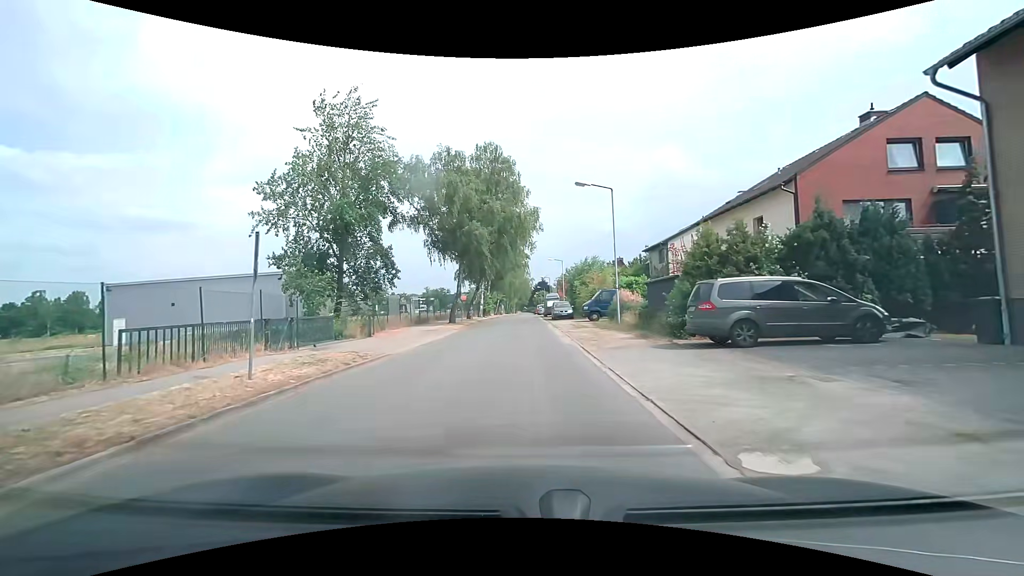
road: residential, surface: asphalt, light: Day
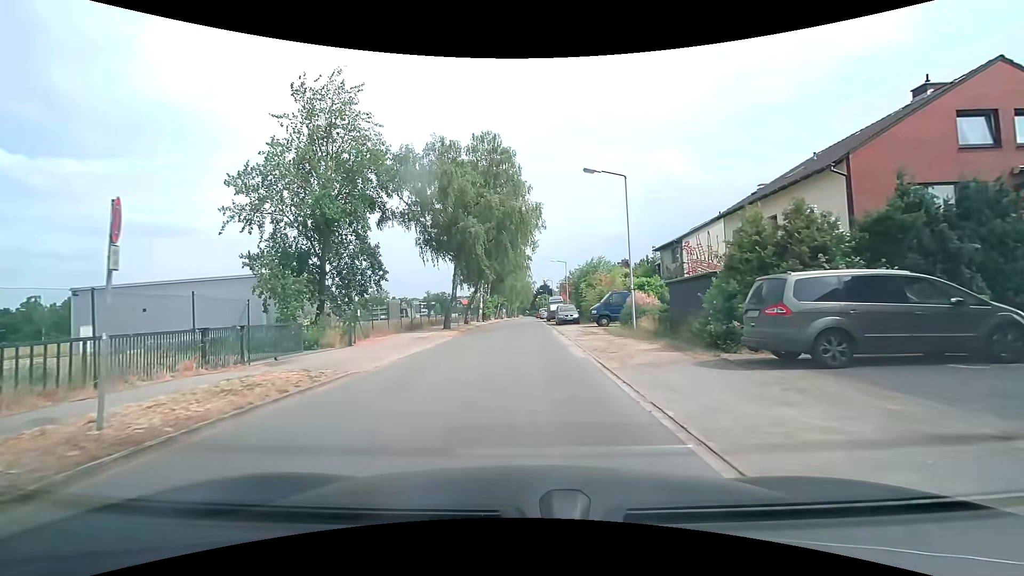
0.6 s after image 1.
(0.0, +3.5) m; +1°
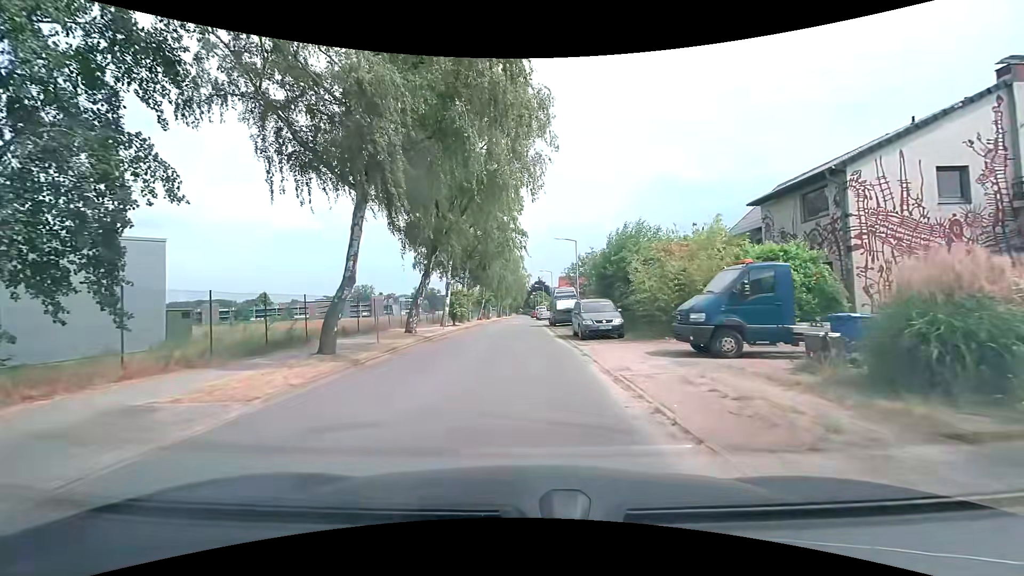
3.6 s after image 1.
(-0.3, +20.5) m; 0°
(0, +10) (0, +20) (0, +30) (0, +40) (0, +50) (0, +60) (-1, +70) (-1, +80) (-1, +90) (-1, +100) m
